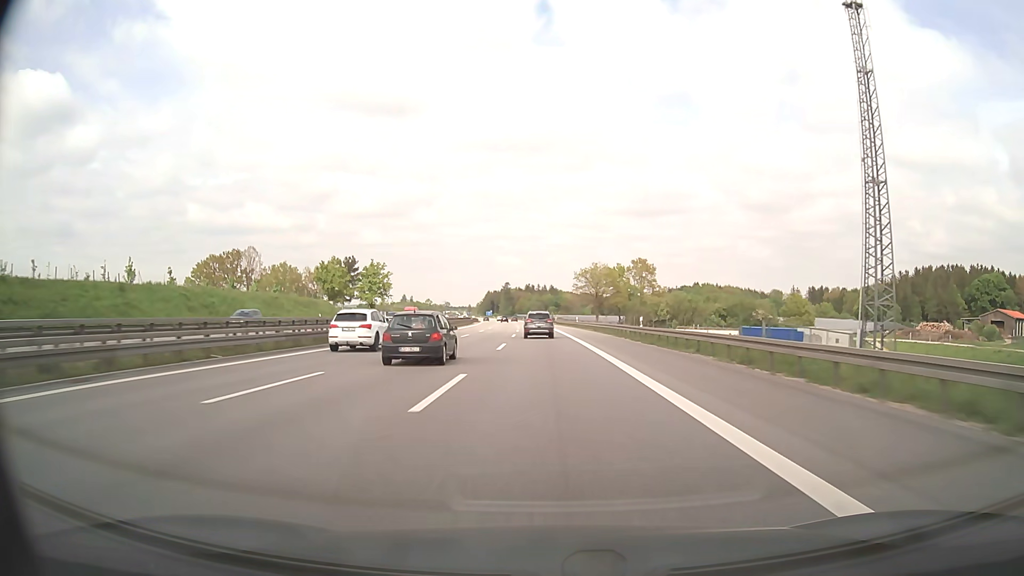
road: motorway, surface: asphalt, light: Day
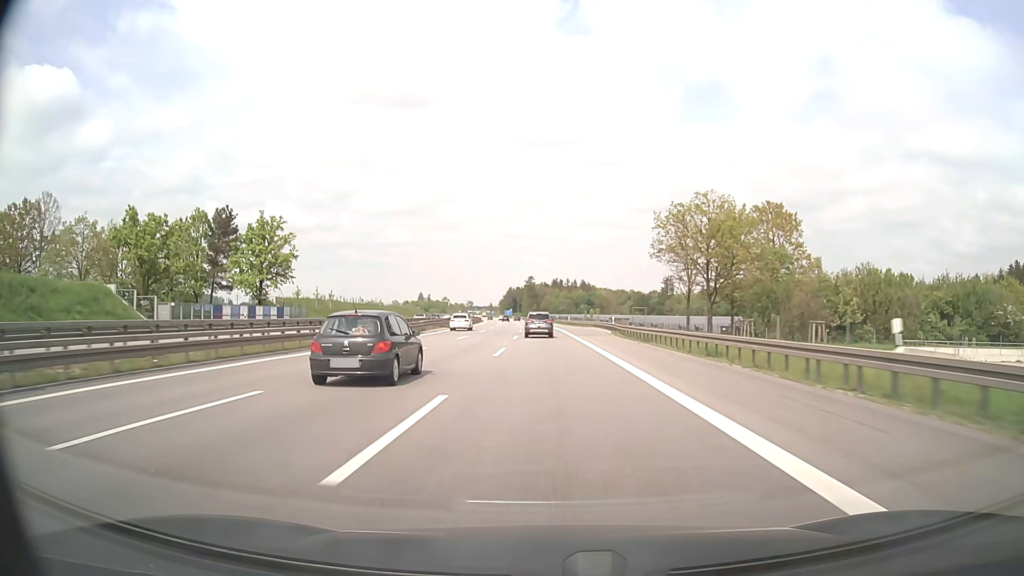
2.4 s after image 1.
(-1.4, +76.0) m; -2°
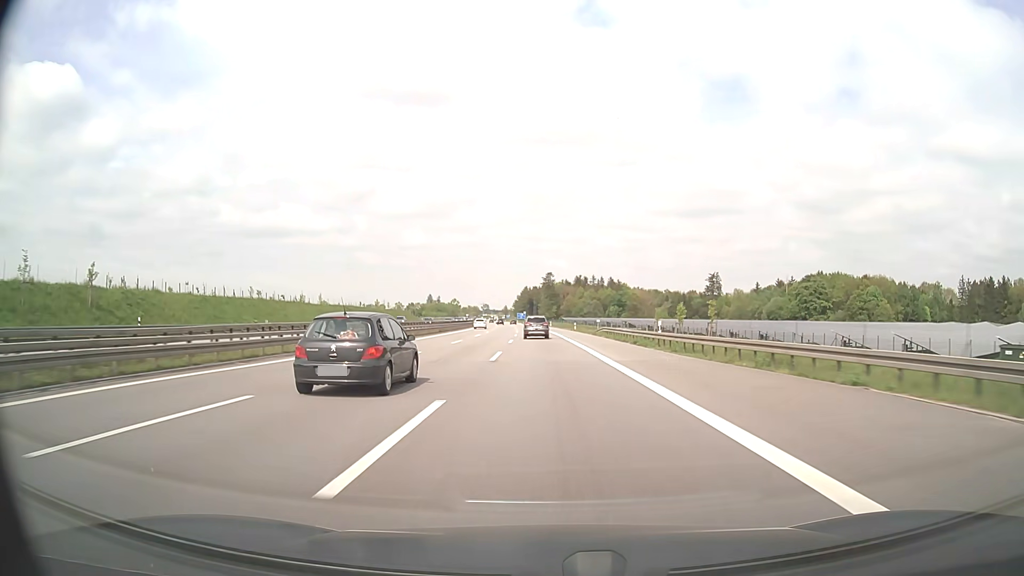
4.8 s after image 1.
(-1.1, +72.6) m; -2°
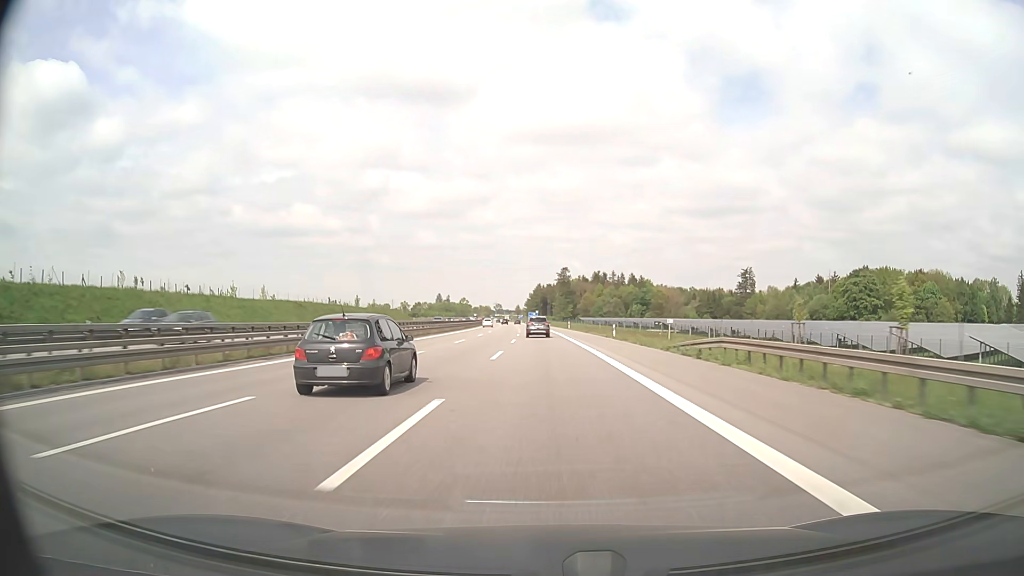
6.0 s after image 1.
(-0.4, +35.9) m; -1°
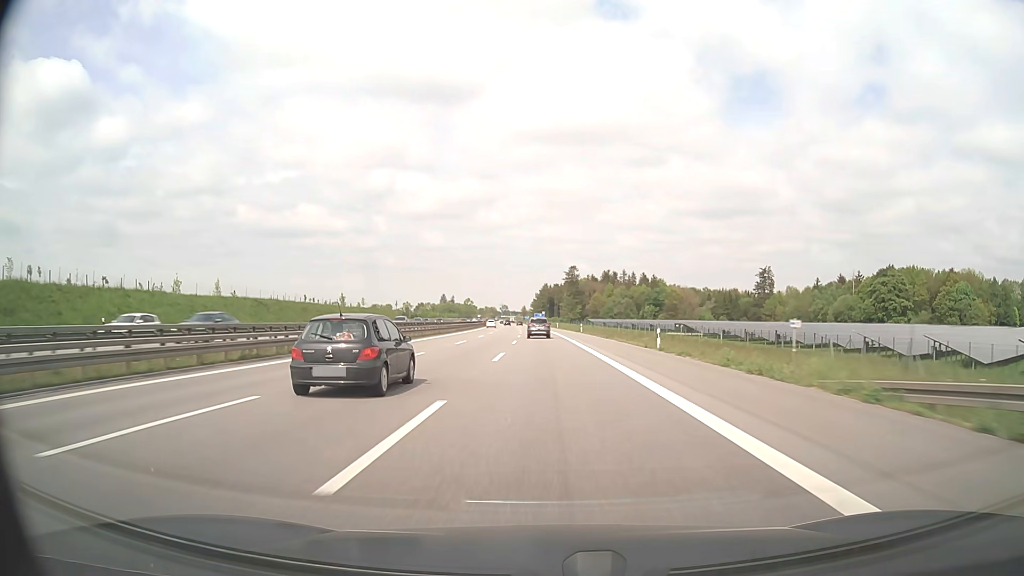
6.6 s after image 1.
(-0.1, +18.2) m; -1°
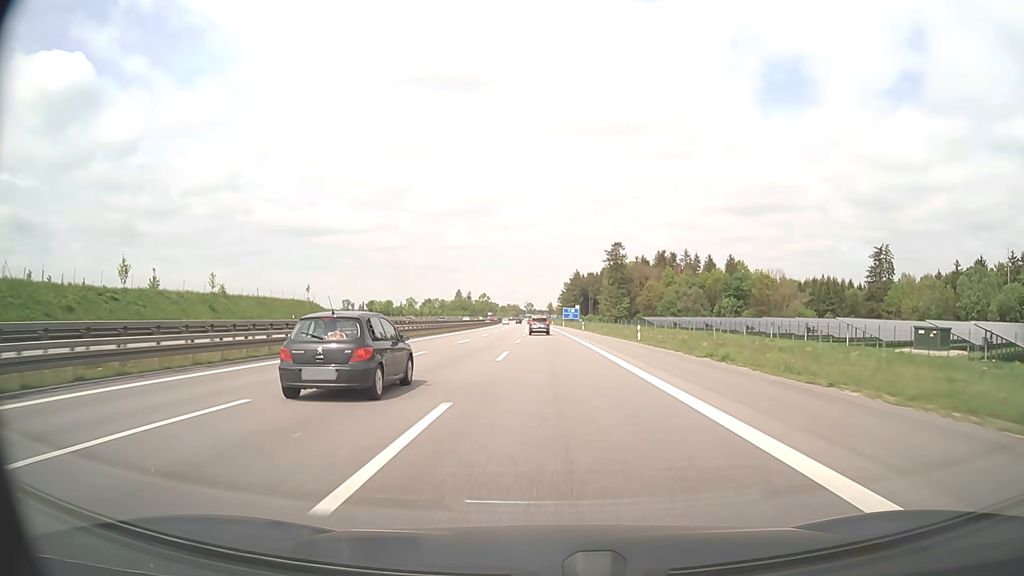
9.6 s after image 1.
(-1.8, +91.2) m; -2°
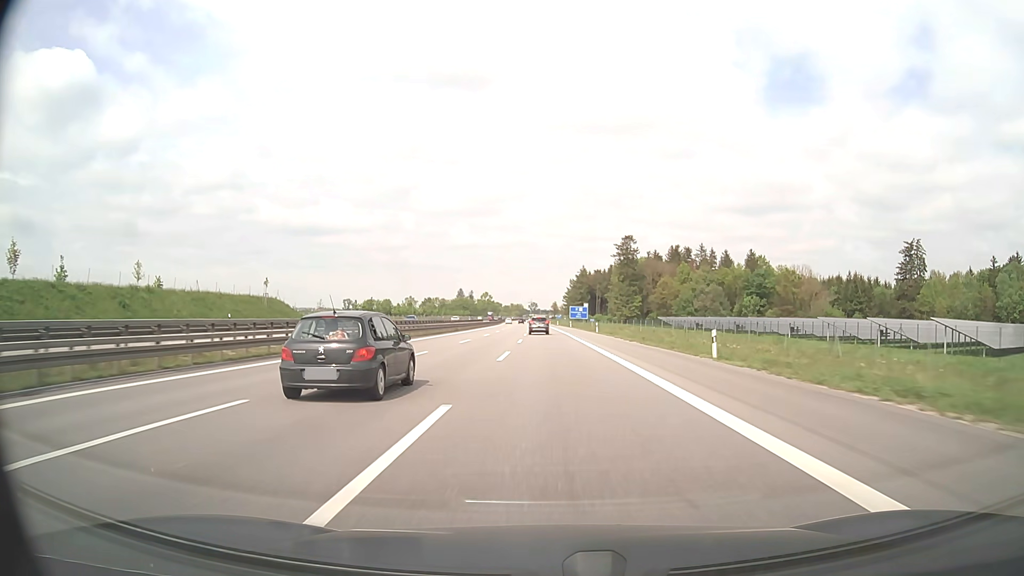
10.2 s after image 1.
(-0.1, +18.2) m; 0°
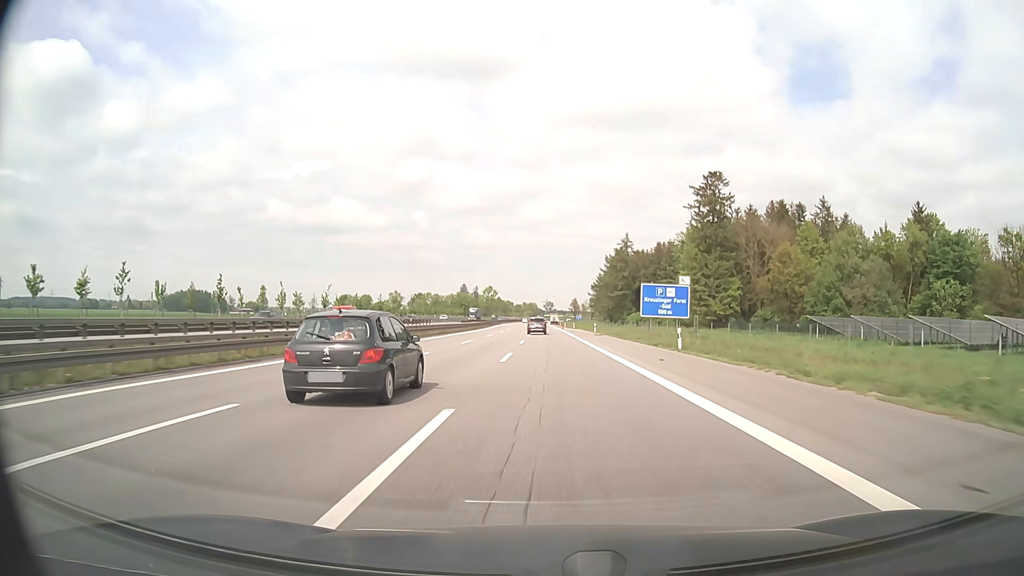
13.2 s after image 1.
(-1.0, +90.7) m; -1°
(0, +10) (0, +20) (0, +30) (0, +40) (0, +50) (0, +60) (0, +70) (-1, +80) (-1, +90) (-1, +100) m
